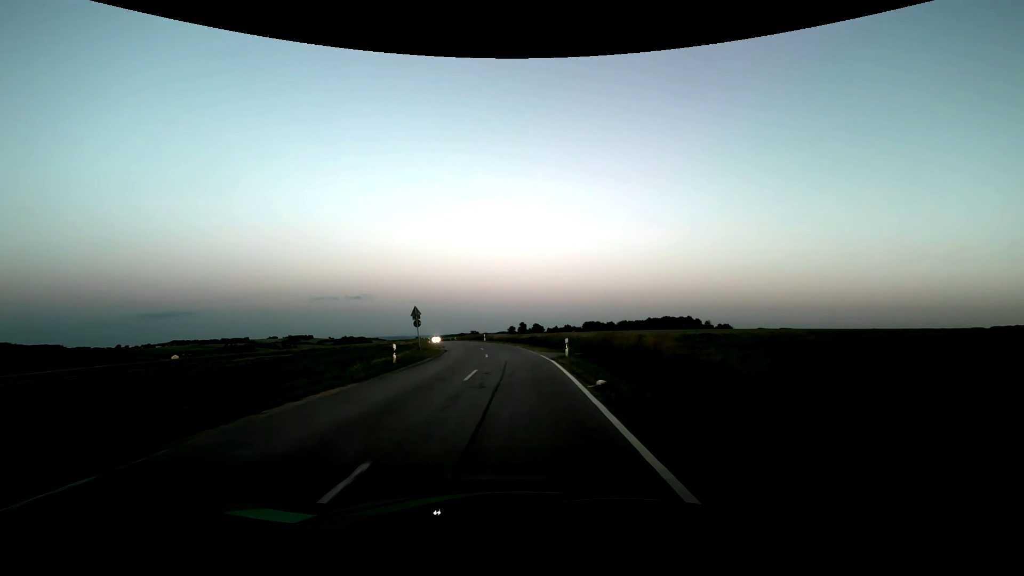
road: secondary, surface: asphalt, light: Dusk
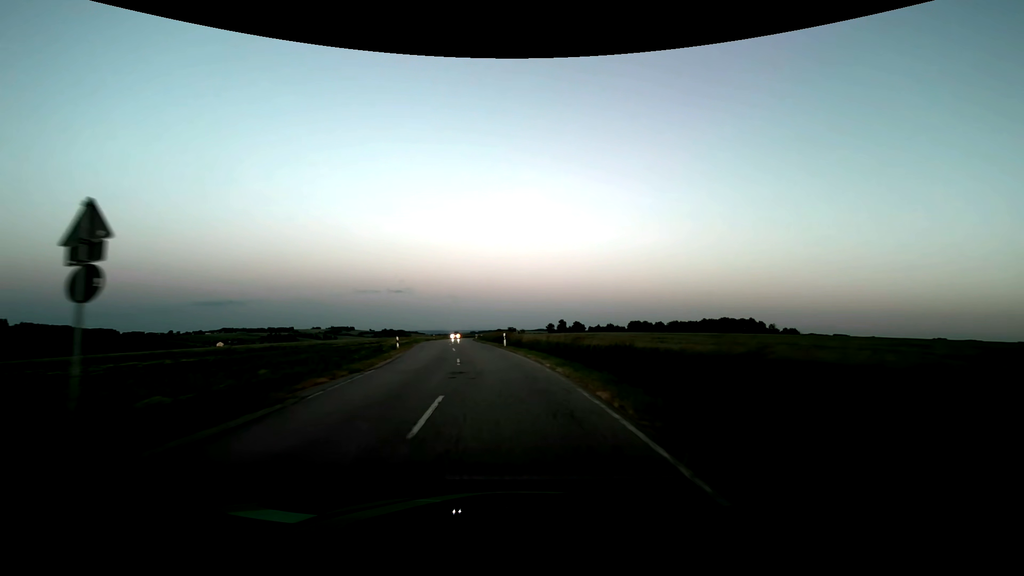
(-0.6, +32.3) m; -4°
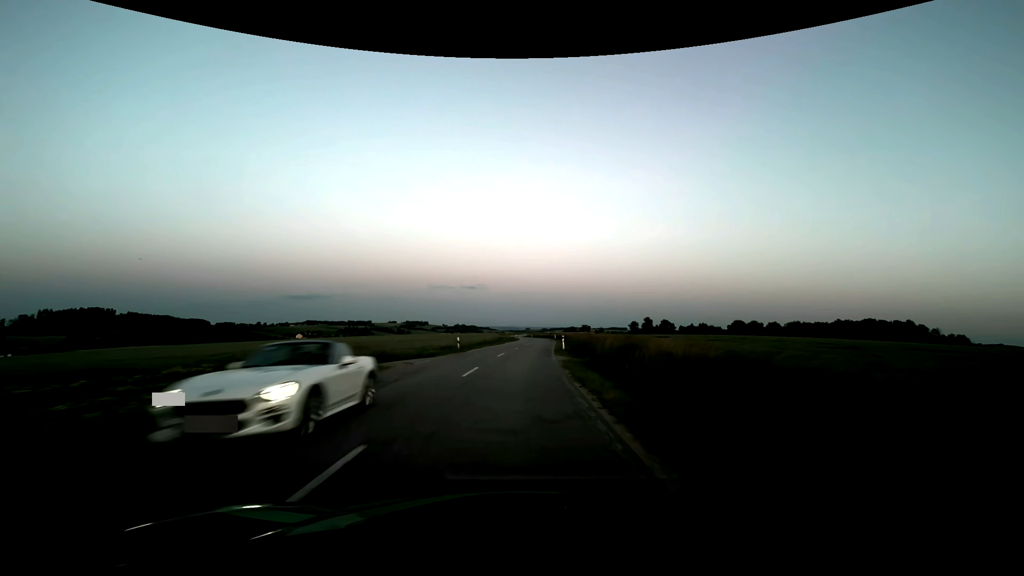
(-5.5, +53.5) m; -8°
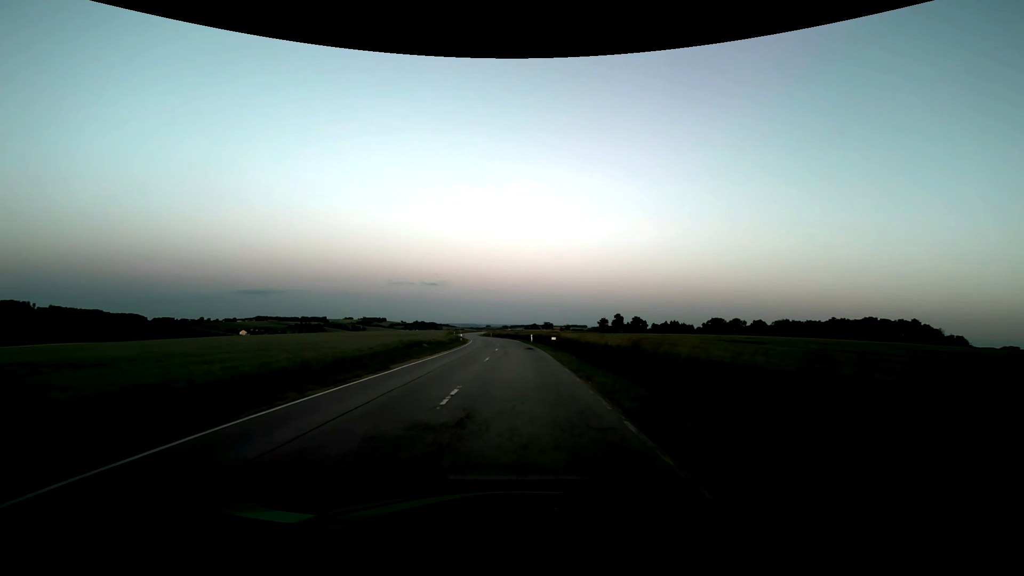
(+1.4, +43.3) m; +4°
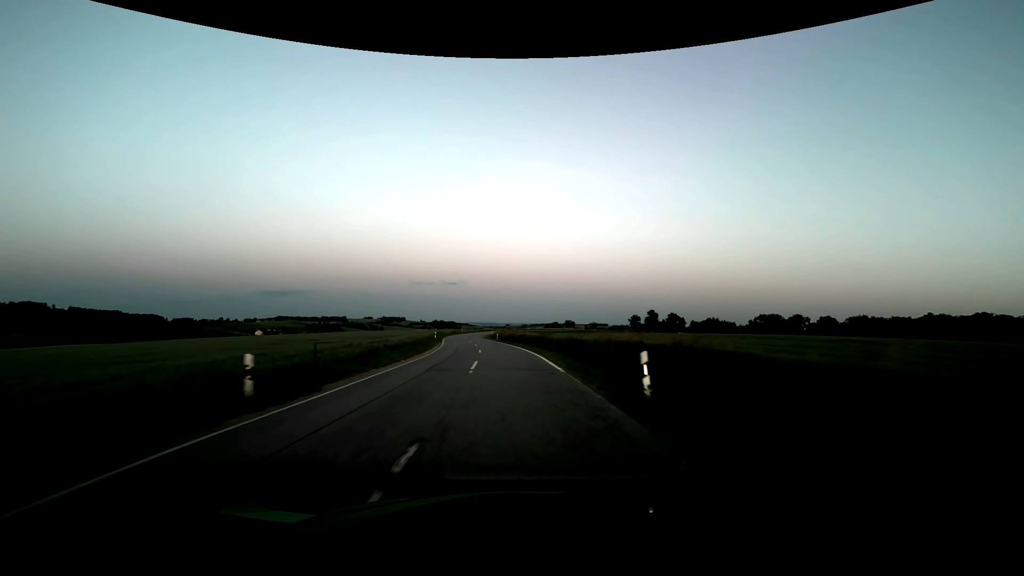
(-0.3, +43.3) m; -2°
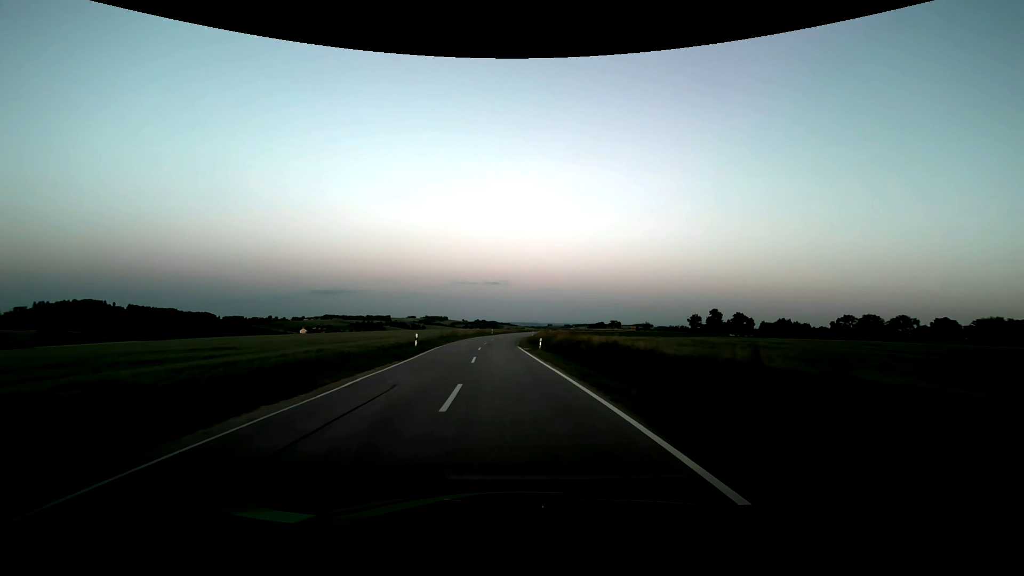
(-1.2, +32.4) m; -5°
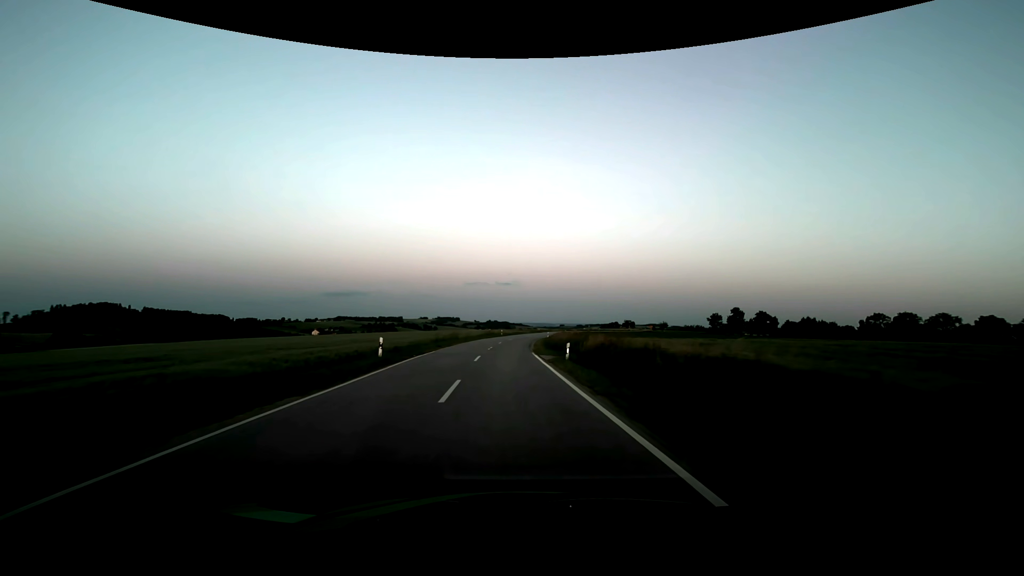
(-0.1, +10.8) m; -1°
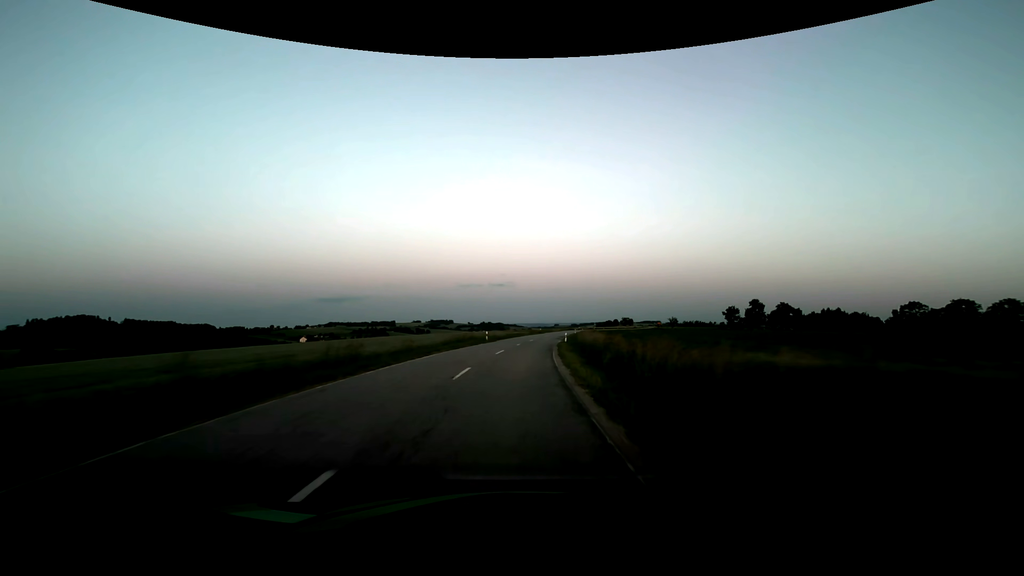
(-0.3, +32.4) m; 0°
(0, +10) (0, +20) (+1, +30) (+1, +40) (+2, +50) (+3, +60) (+5, +70) (+6, +80) (+7, +90) (+9, +100) m
